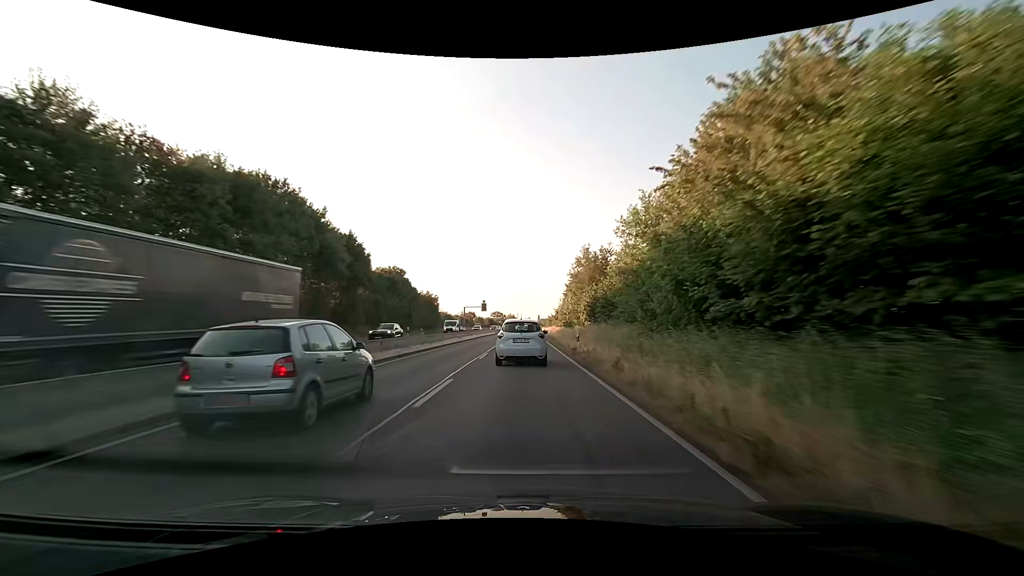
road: trunk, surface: asphalt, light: Day
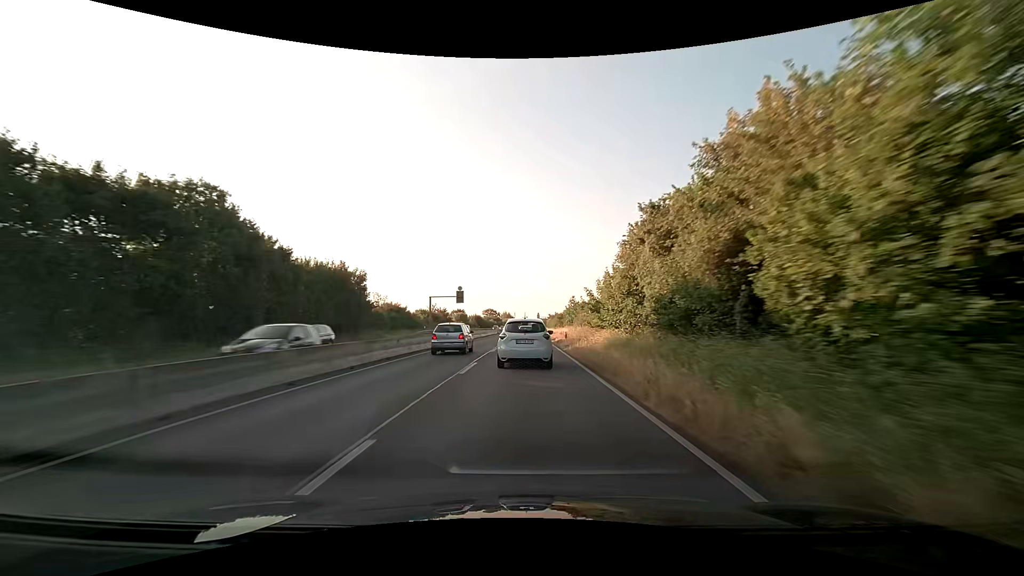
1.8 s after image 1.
(+0.1, +42.4) m; +1°
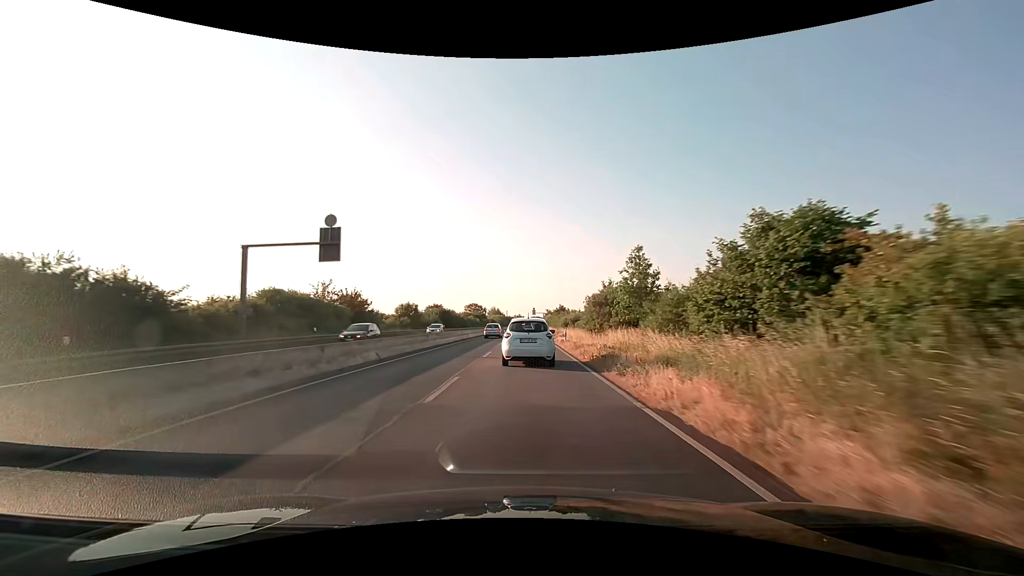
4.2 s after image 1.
(+0.1, +52.8) m; 0°
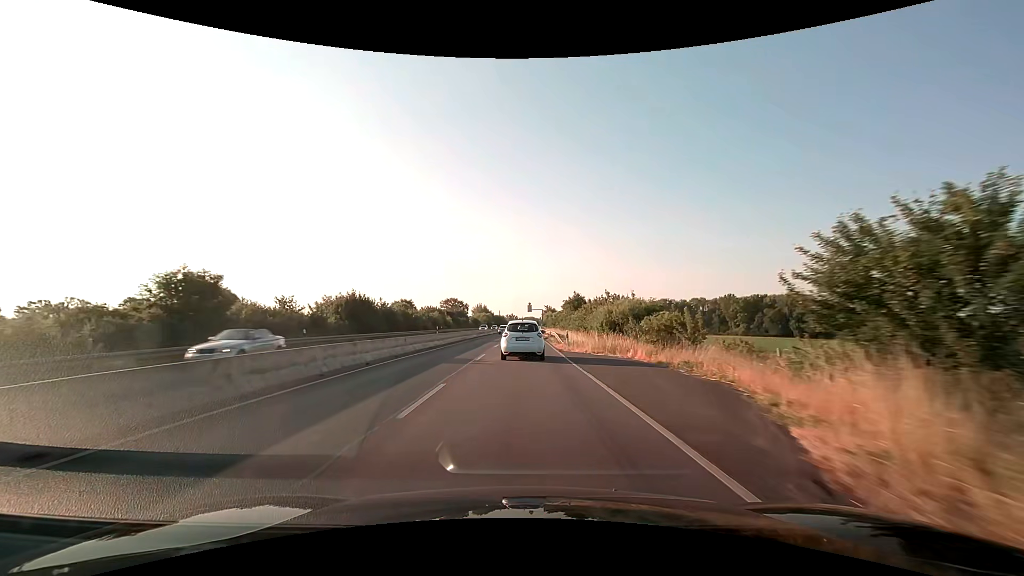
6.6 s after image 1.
(+0.4, +49.2) m; +1°
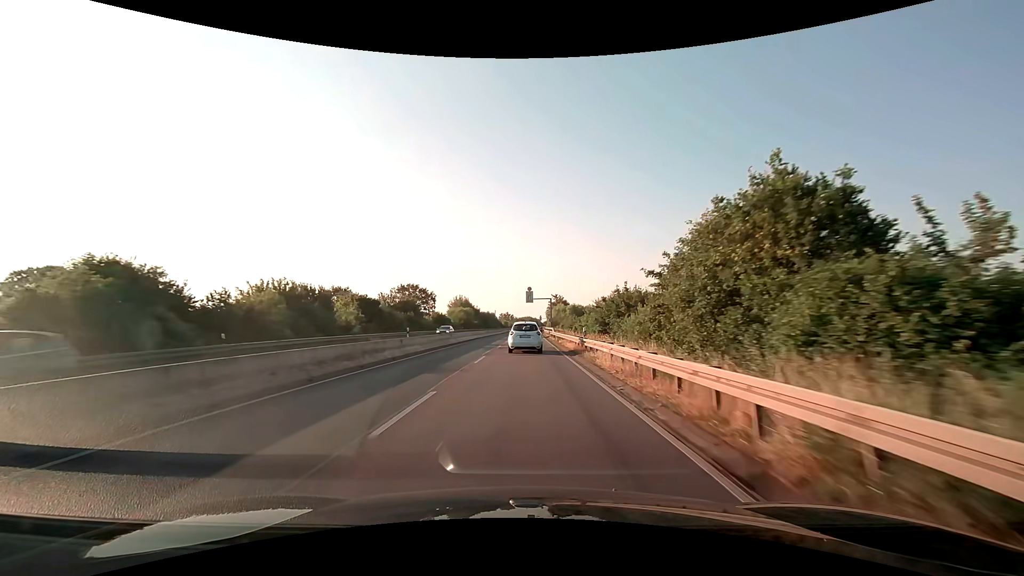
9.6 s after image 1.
(+0.1, +61.3) m; 0°
(0, +10) (0, +20) (0, +30) (0, +40) (0, +50) (+1, +60) (+1, +70) (+1, +80) (+1, +90) (+1, +100) m
